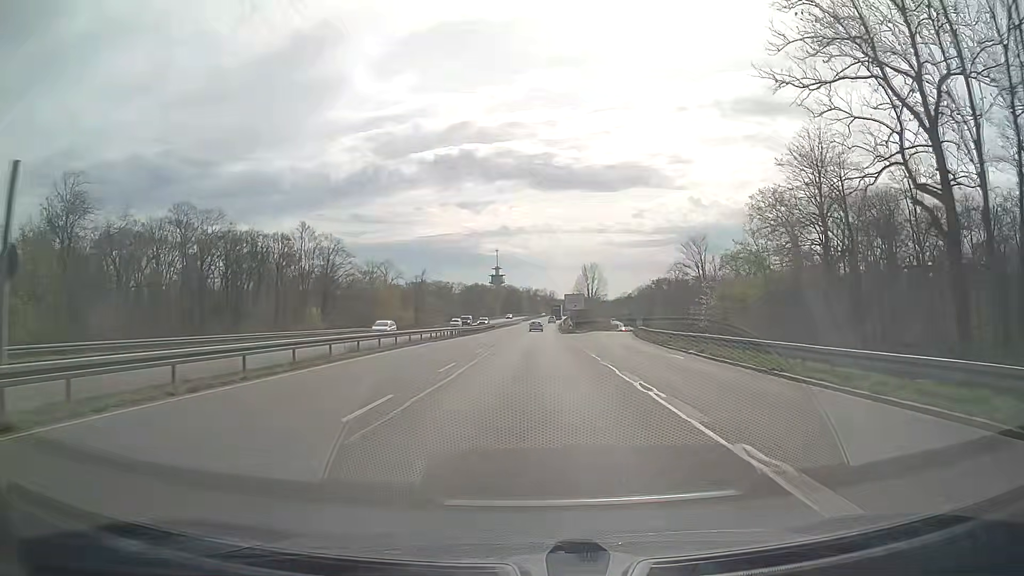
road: trunk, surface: asphalt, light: Day
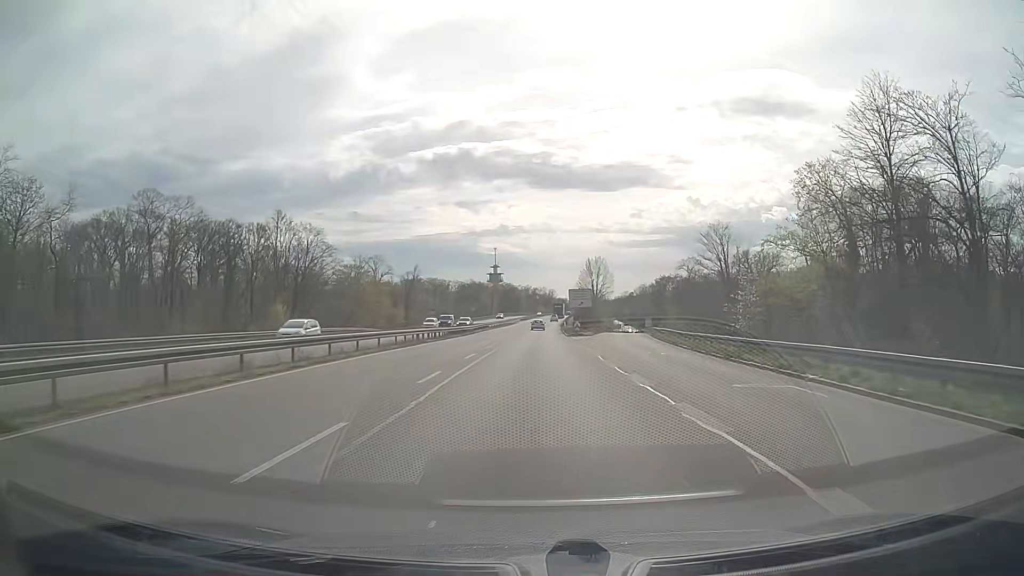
(-0.1, +12.6) m; 0°
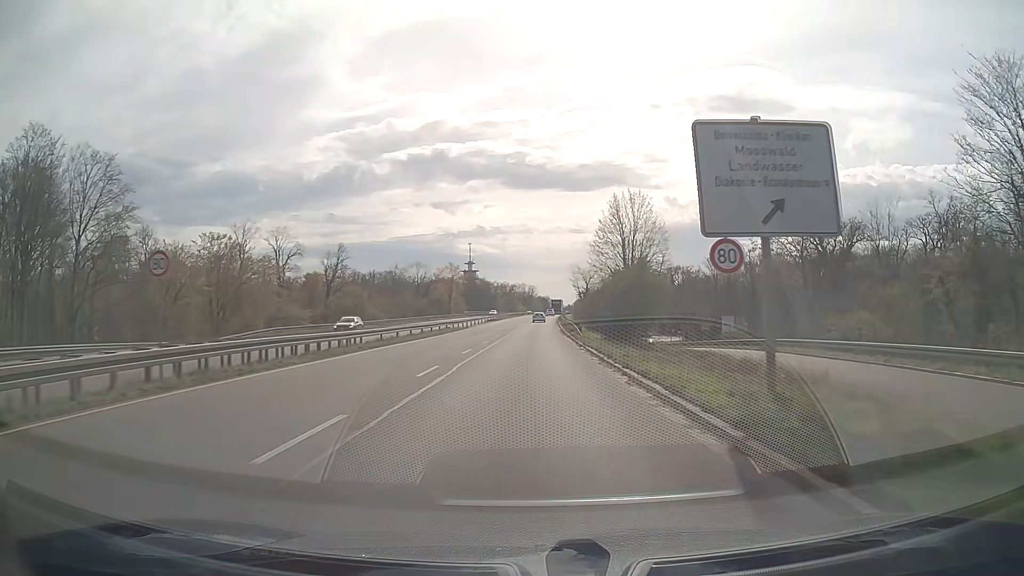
(+0.6, +62.6) m; +2°
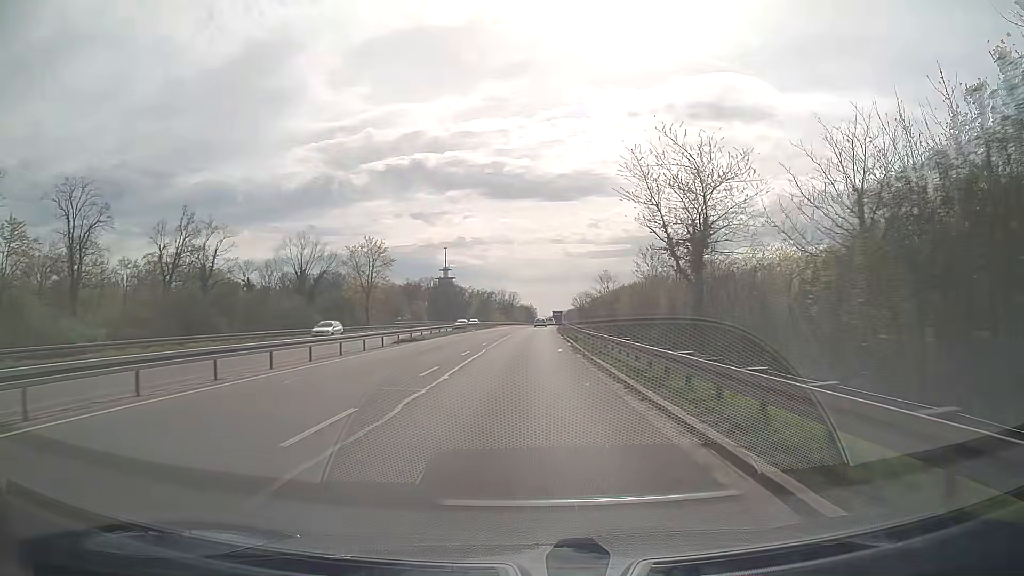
(+0.7, +62.1) m; +1°
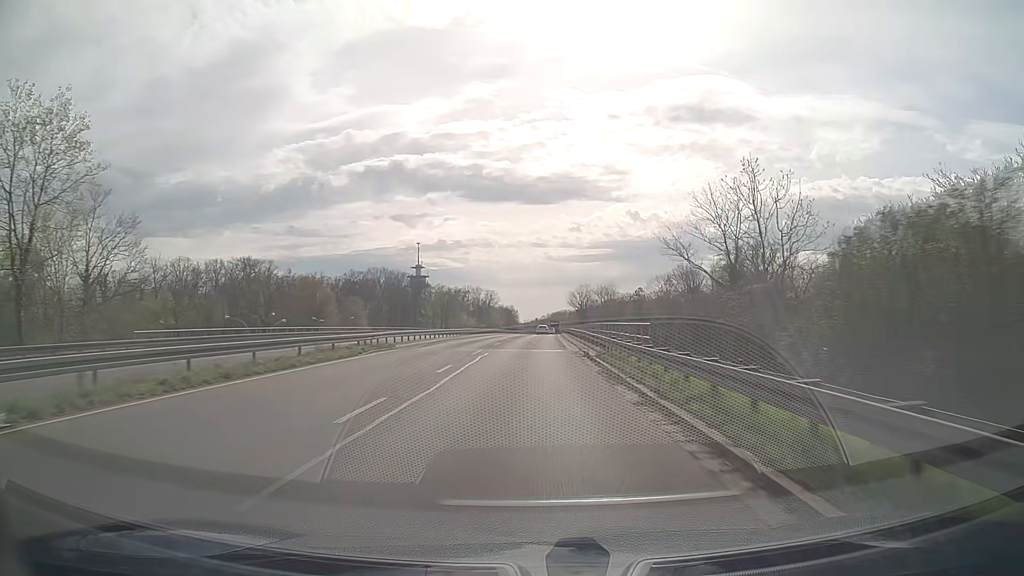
(+0.6, +61.7) m; +1°
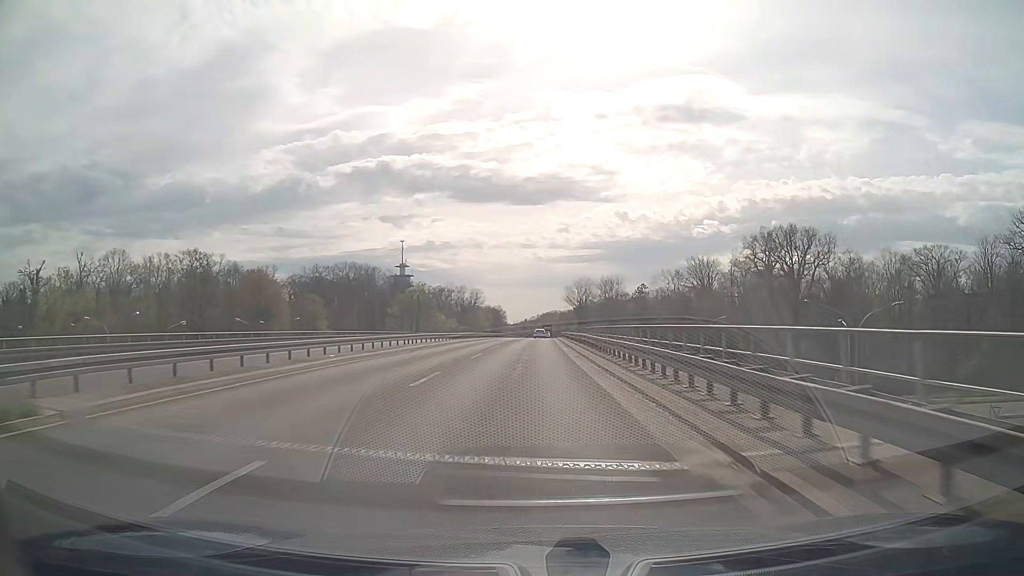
(+0.2, +24.6) m; +1°
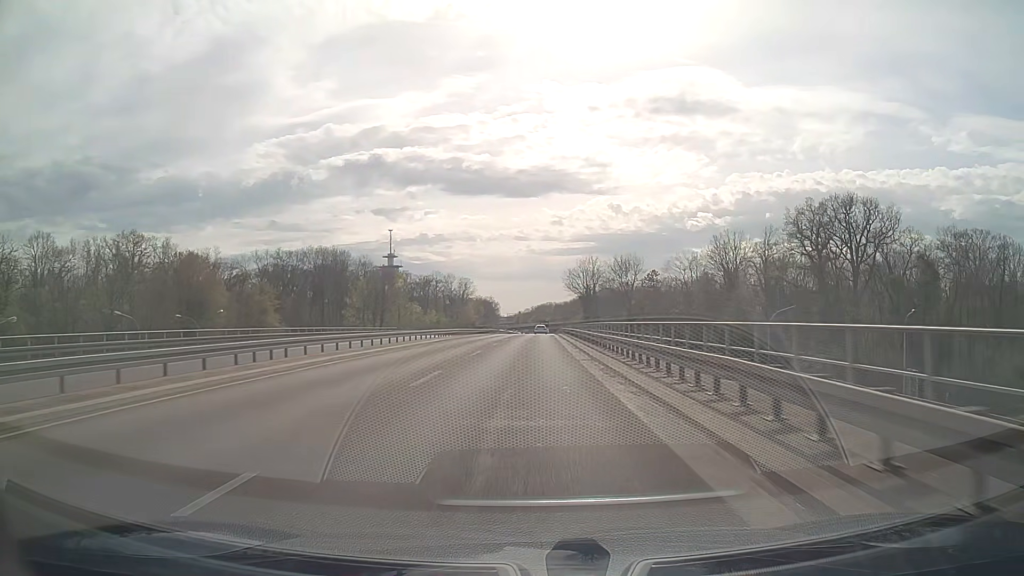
(+0.1, +24.5) m; 0°
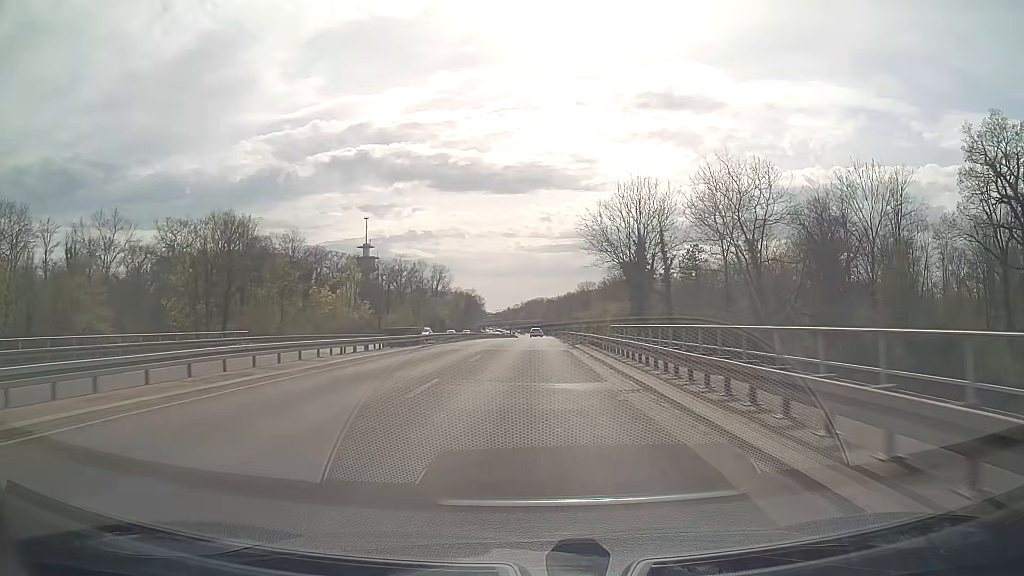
(+0.4, +49.3) m; +1°
(0, +10) (0, +20) (0, +30) (0, +40) (0, +50) (+1, +60) (+1, +70) (+1, +80) (+1, +90) (+1, +100) m
